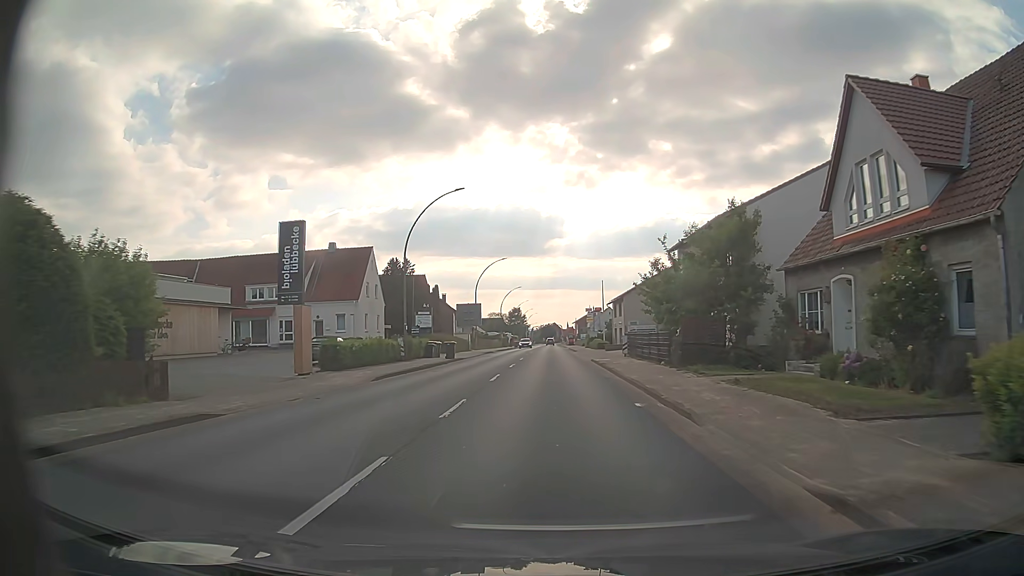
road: primary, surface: asphalt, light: Day
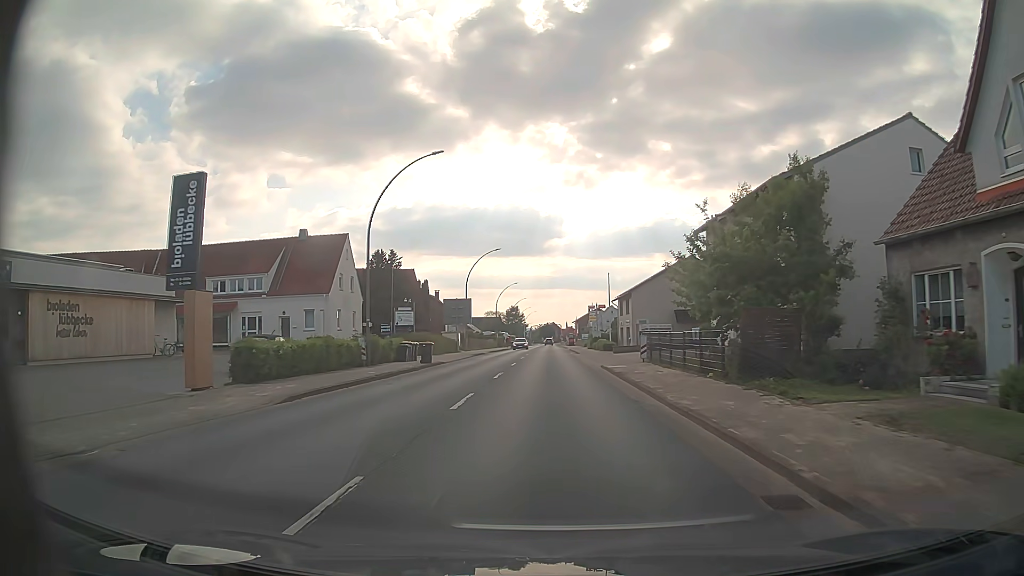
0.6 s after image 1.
(0.0, +7.9) m; 0°
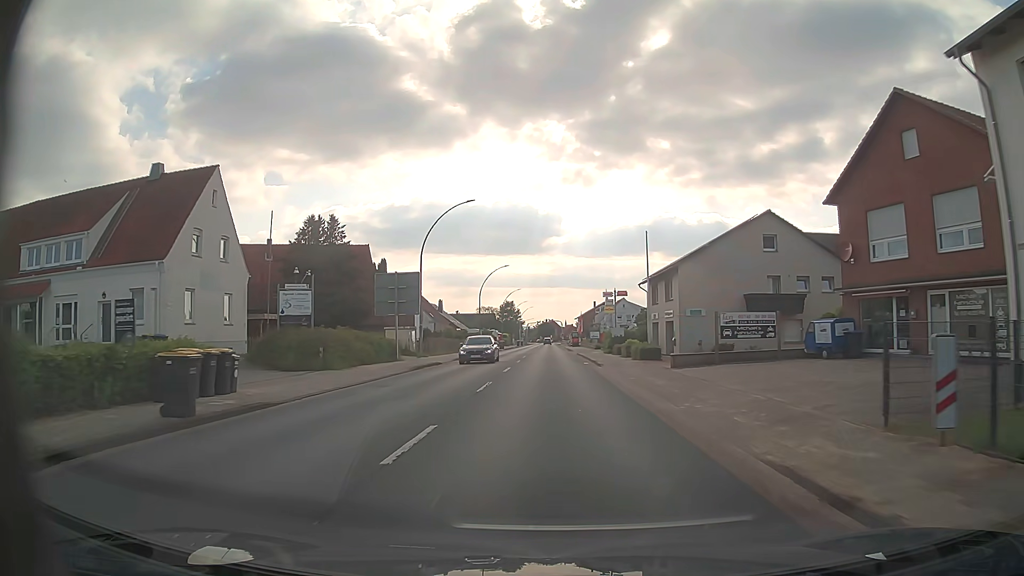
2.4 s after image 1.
(-0.1, +23.9) m; 0°
(0, +10) (0, +20) (0, +30) (0, +40) (0, +50) (0, +60) (0, +70) (0, +80) (0, +90) (0, +100) m
